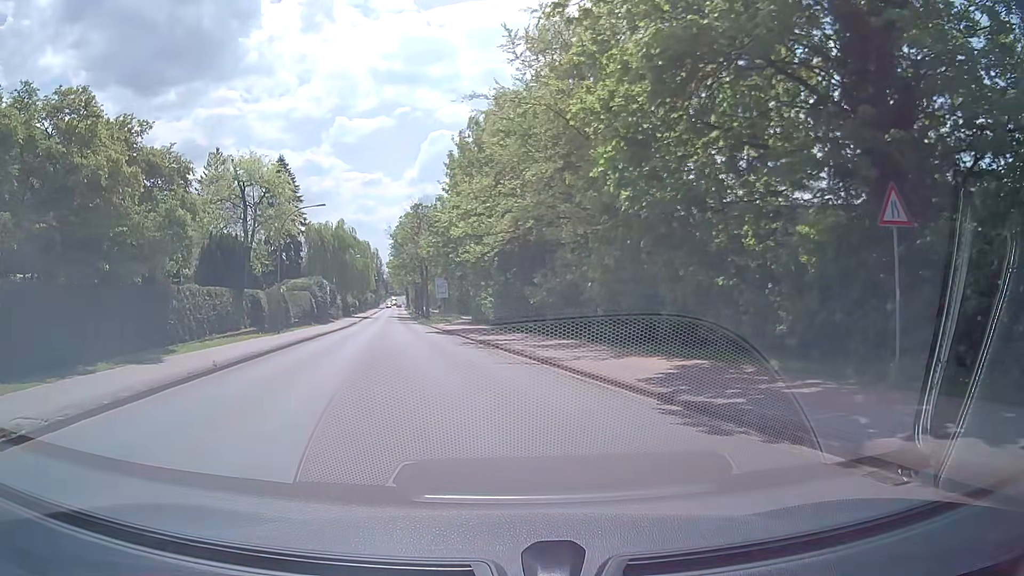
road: secondary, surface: asphalt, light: Day
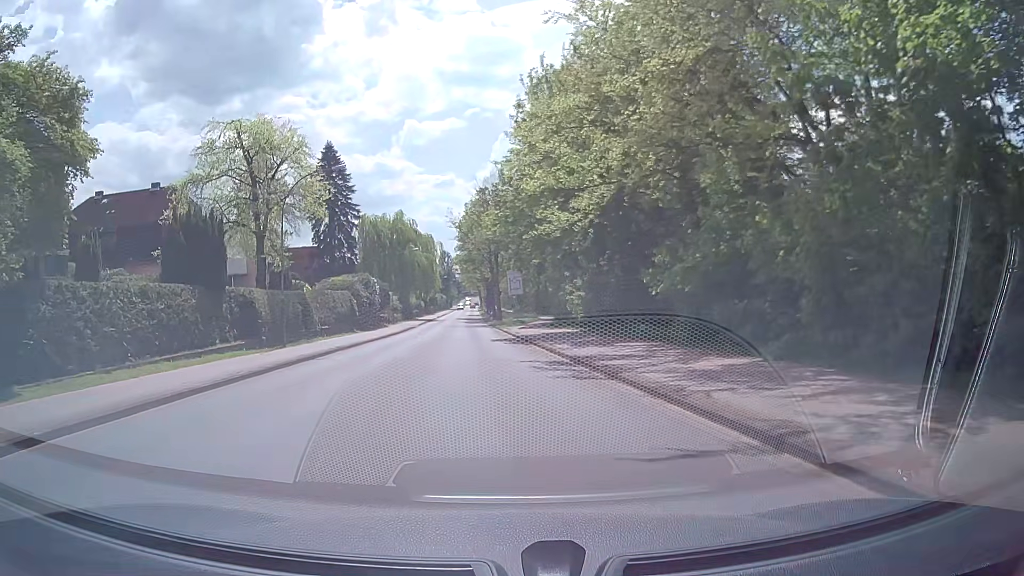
(-0.9, +12.0) m; -7°
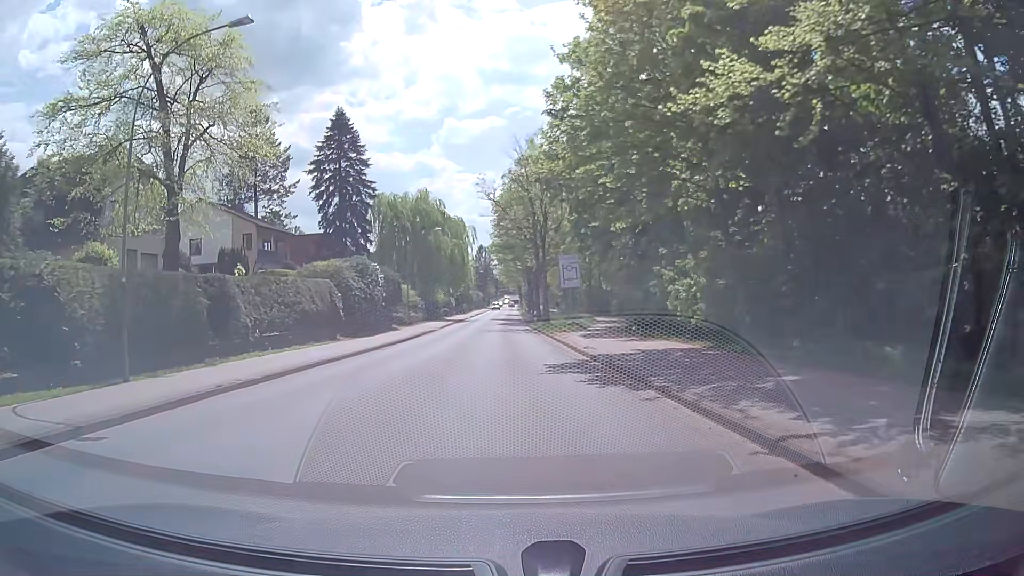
(-0.5, +15.5) m; -3°
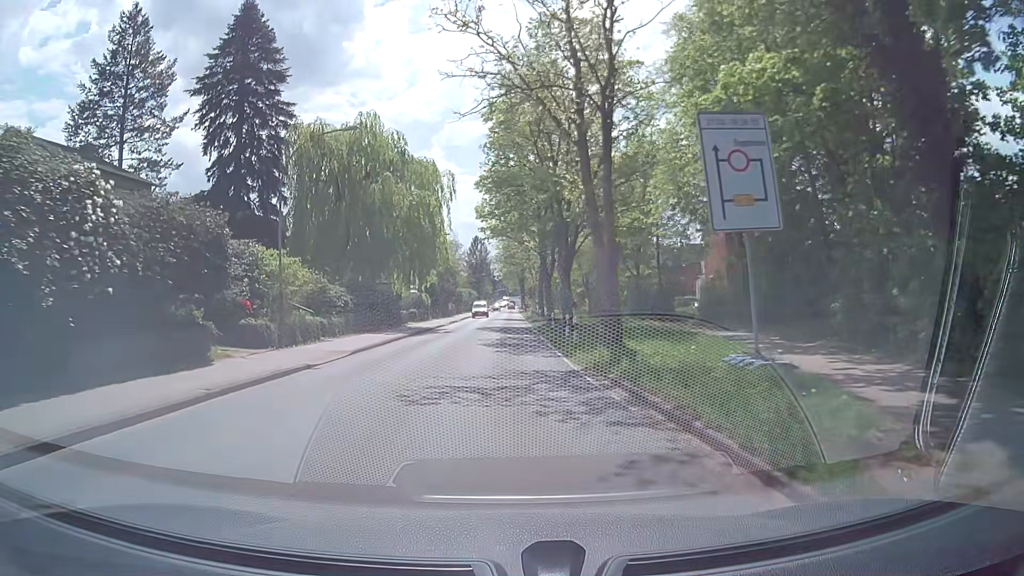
(-0.3, +30.0) m; 0°
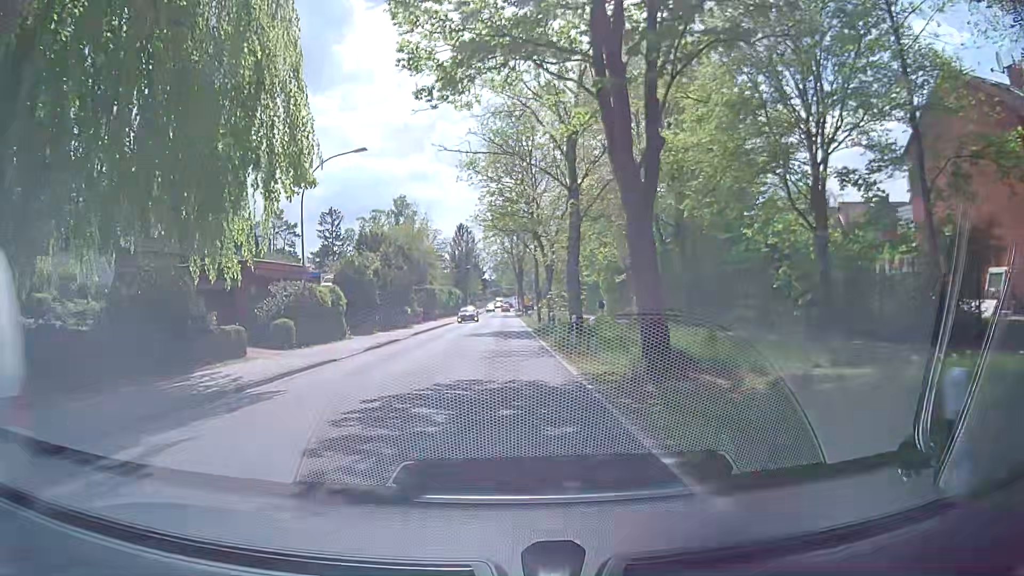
(+0.3, +32.0) m; 0°
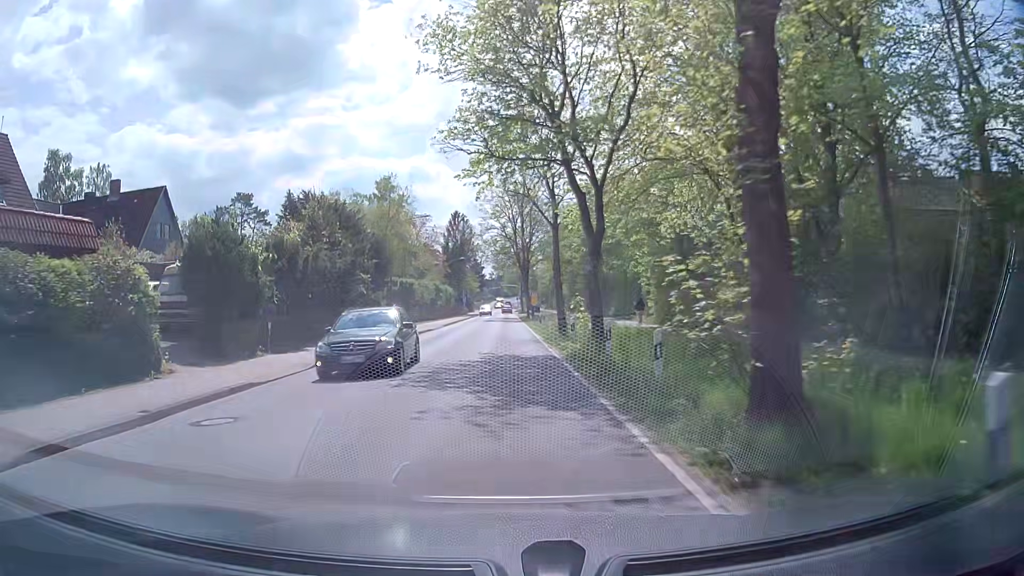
(-0.1, +18.5) m; 0°
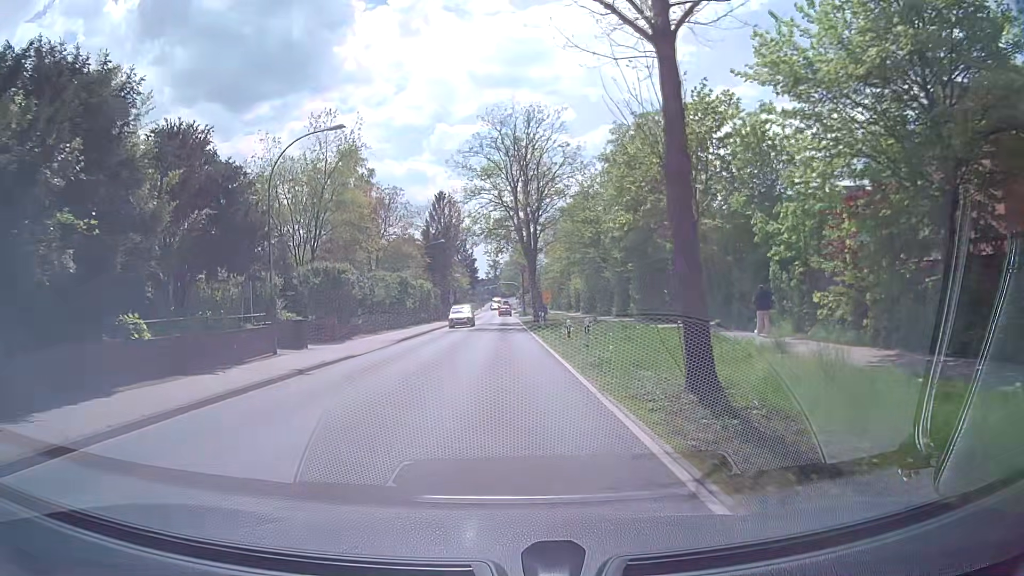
(-0.2, +23.1) m; -1°
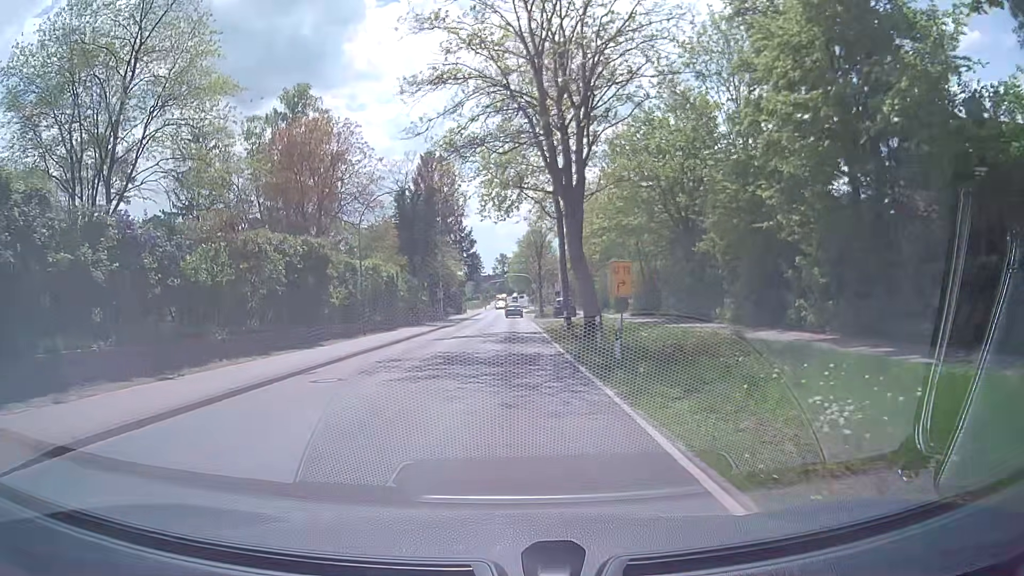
(+0.3, +25.6) m; 0°
(0, +10) (0, +20) (0, +30) (0, +40) (0, +50) (0, +60) (0, +70) (0, +80) (0, +90) (0, +100) m
